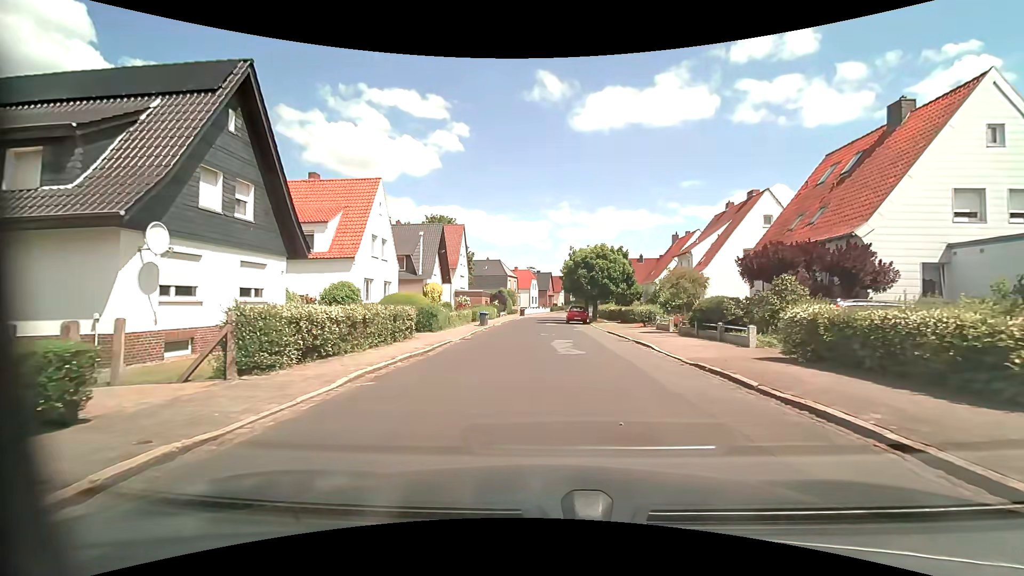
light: Day
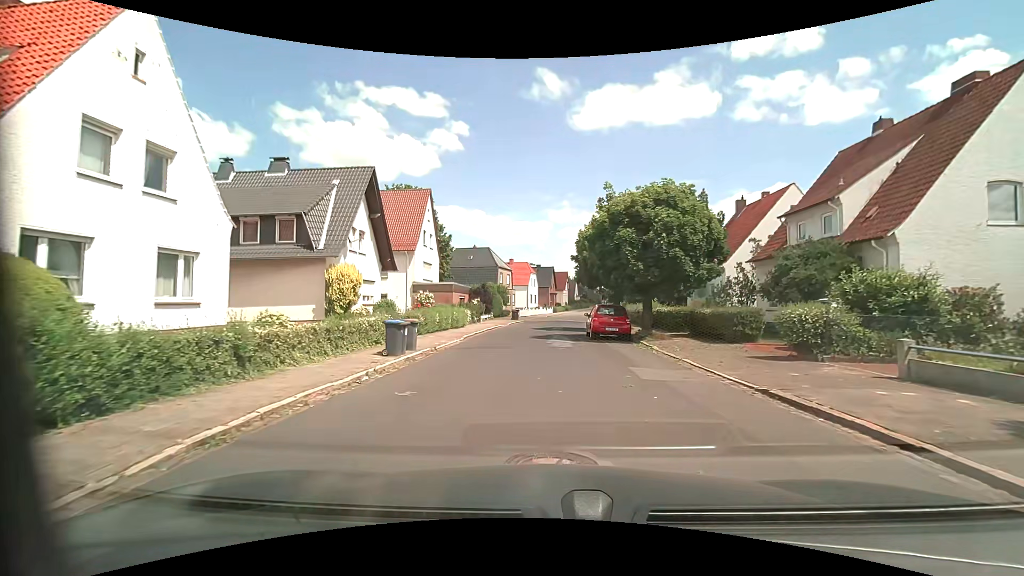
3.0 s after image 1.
(-0.1, +19.8) m; -1°
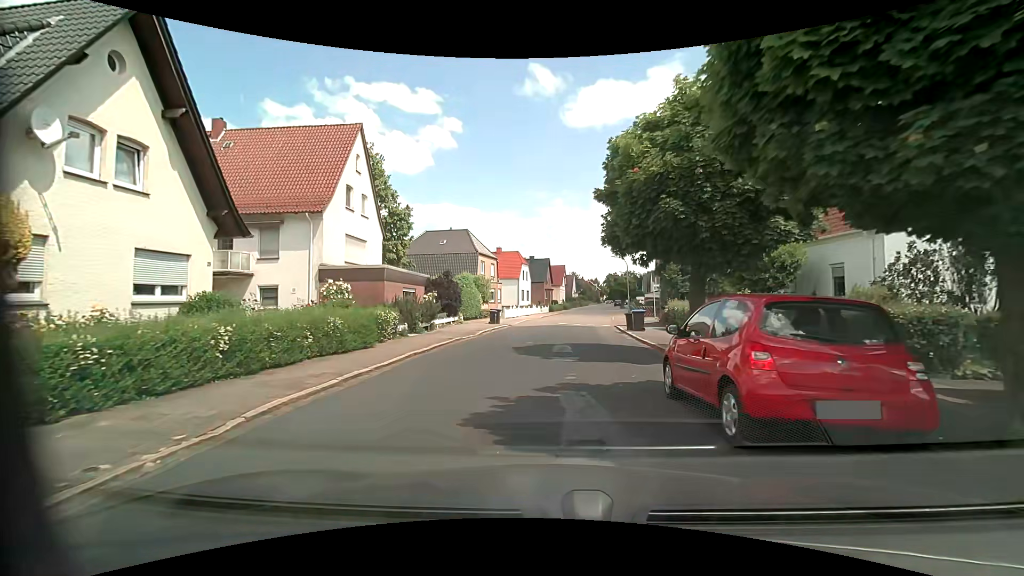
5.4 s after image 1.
(+0.1, +15.8) m; +1°
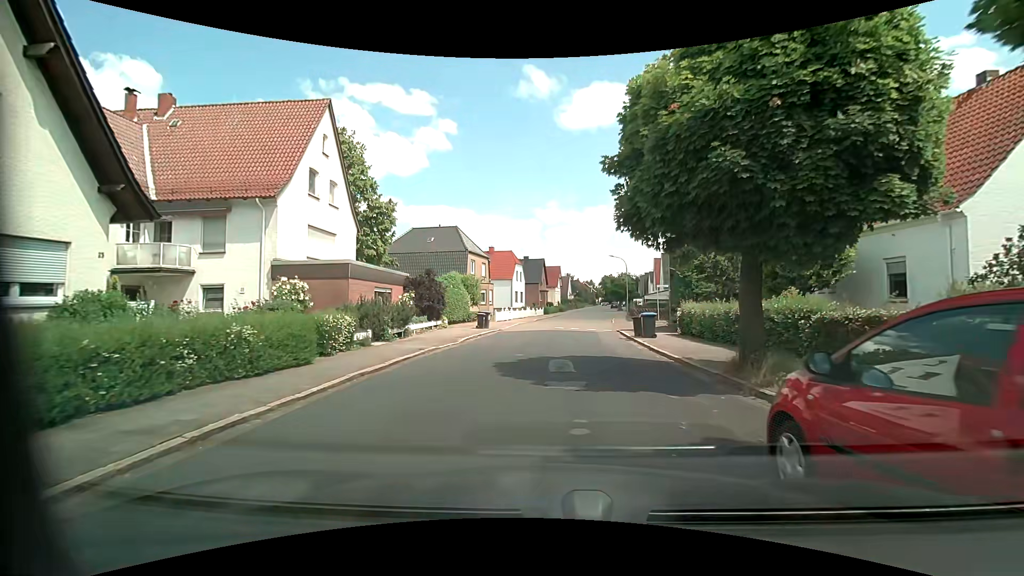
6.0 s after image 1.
(0.0, +3.7) m; -1°
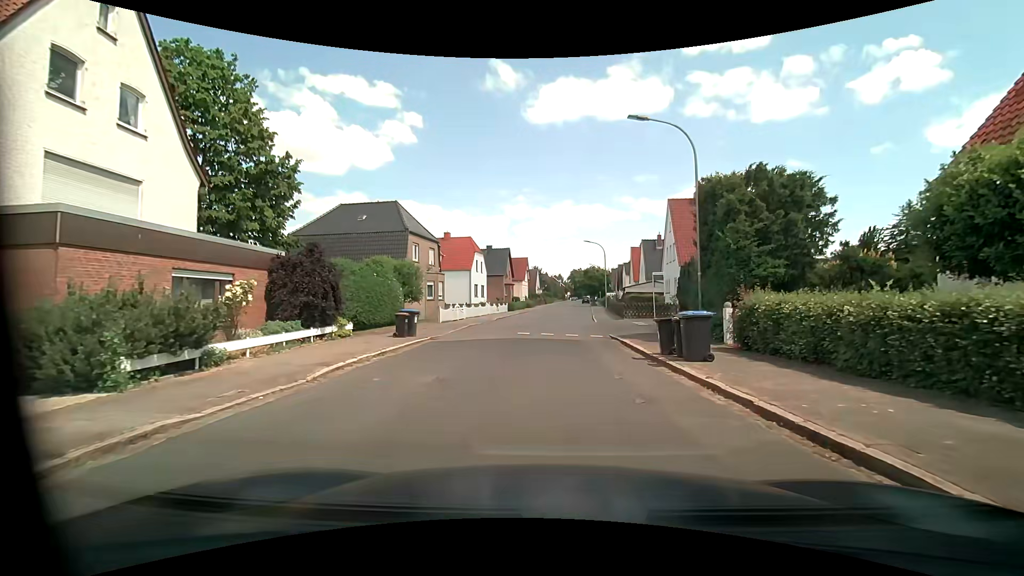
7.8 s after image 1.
(+0.6, +10.7) m; +6°
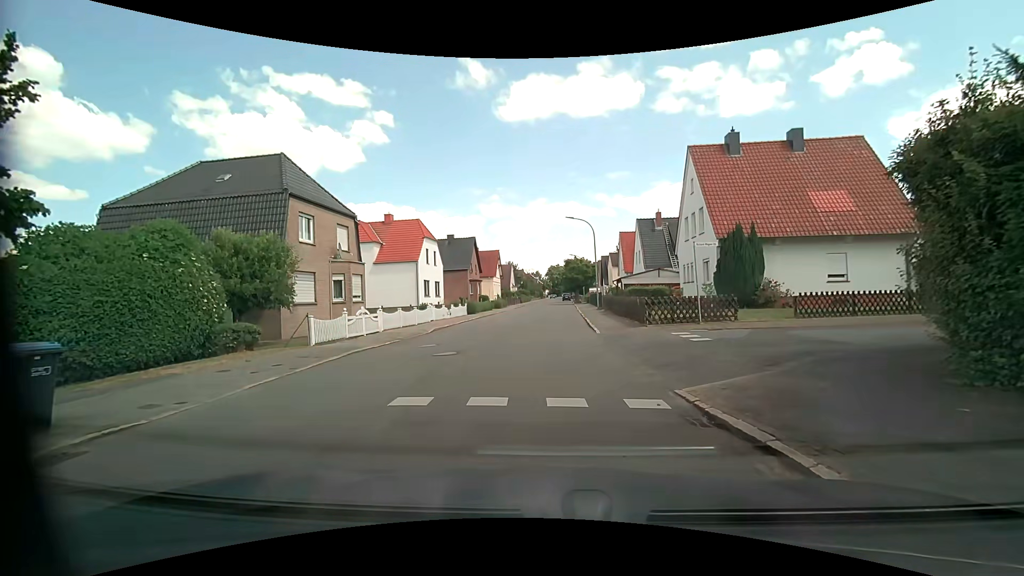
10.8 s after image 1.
(+0.4, +14.1) m; +3°
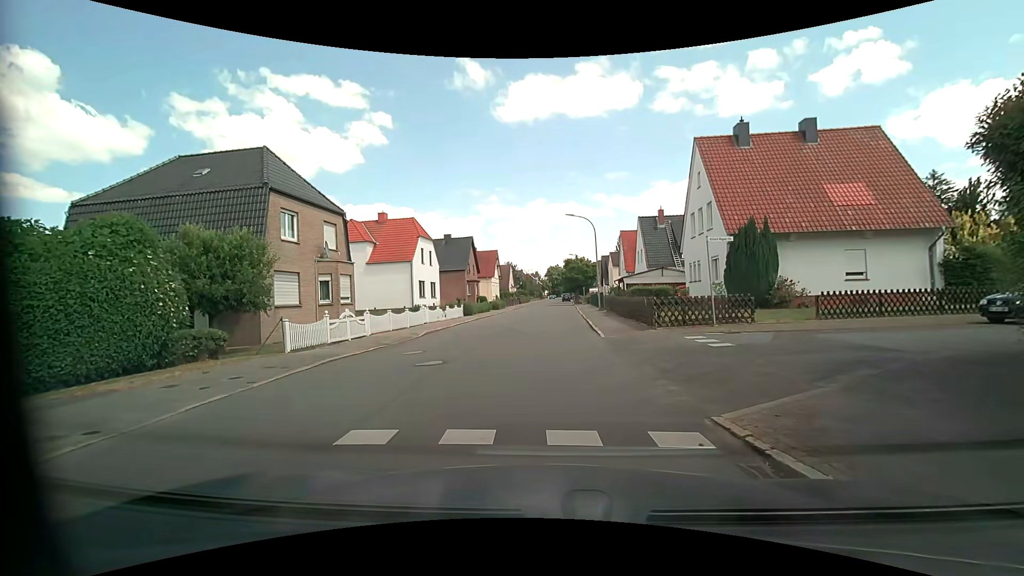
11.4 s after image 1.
(0.0, +1.5) m; -1°
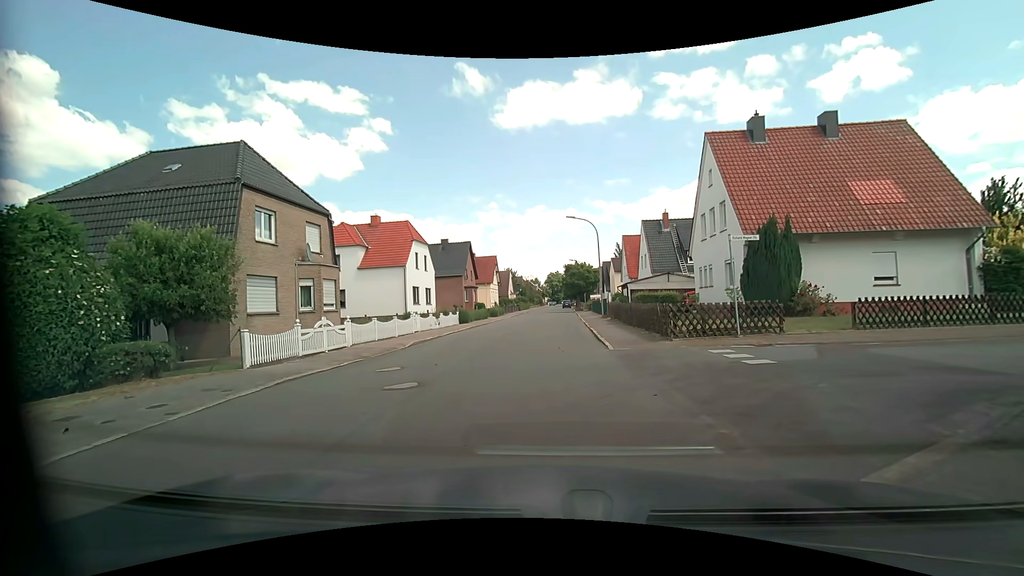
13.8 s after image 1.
(0.0, +2.0) m; +1°
